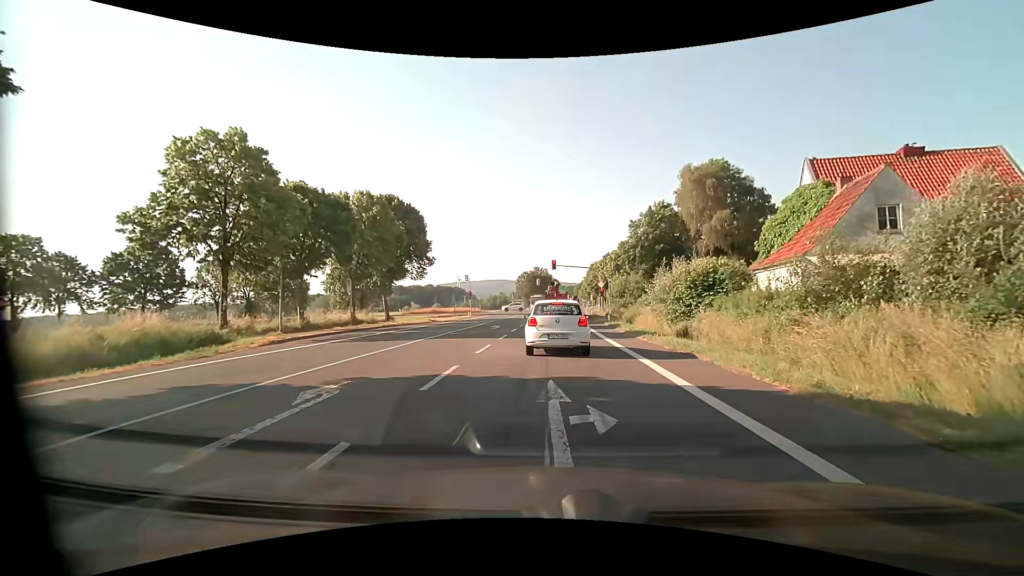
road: primary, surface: asphalt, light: Day
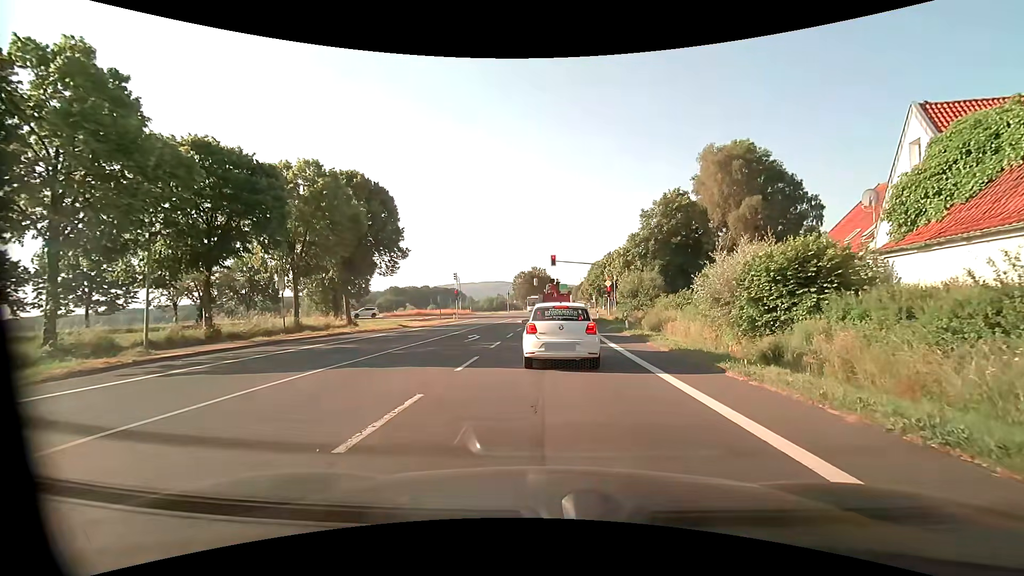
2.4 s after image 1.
(0.0, +9.1) m; 0°
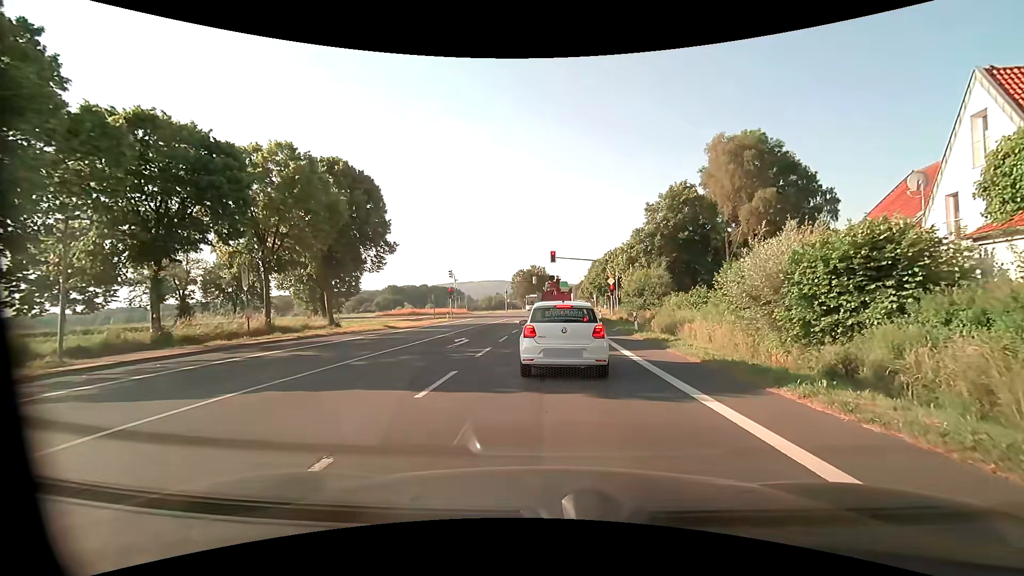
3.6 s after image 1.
(0.0, +3.2) m; +2°
(0, +10) (0, +20) (0, +30) (0, +40) (0, +50) (+1, +60) (+1, +70) (+1, +80) (+2, +90) (+2, +100) m
